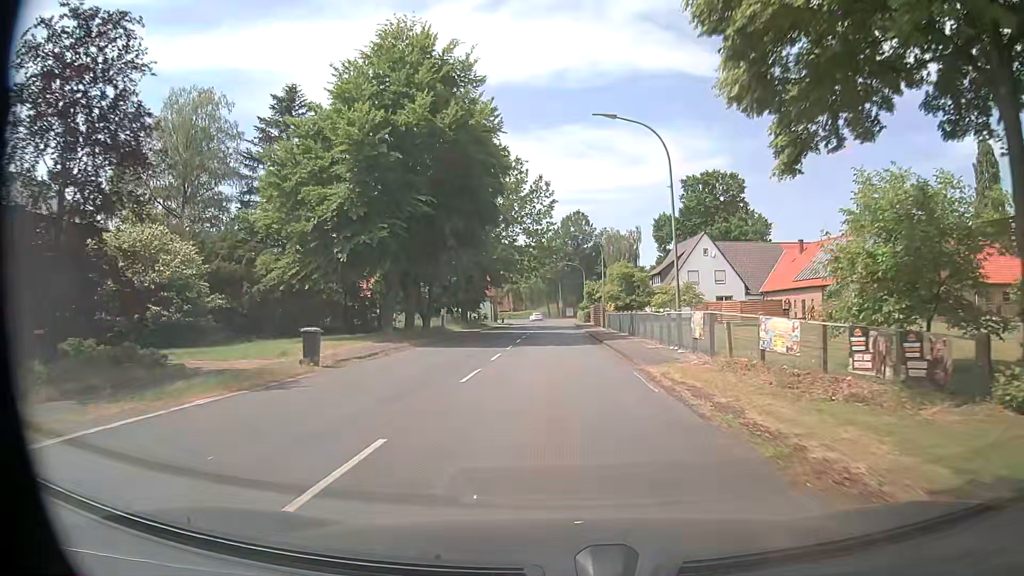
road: secondary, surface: asphalt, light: Day
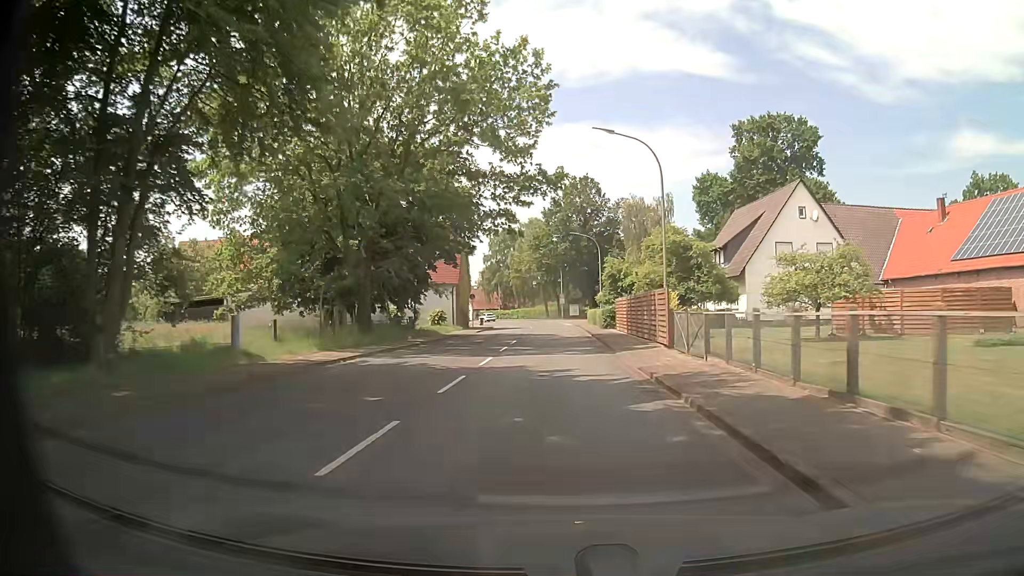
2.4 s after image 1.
(-0.1, +31.7) m; 0°
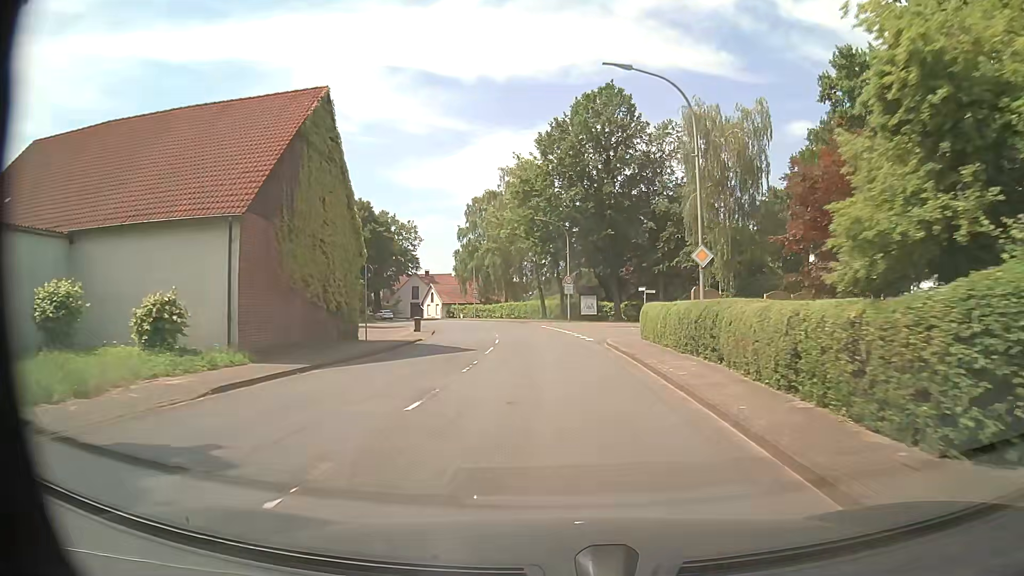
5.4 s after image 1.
(-0.4, +38.1) m; -1°
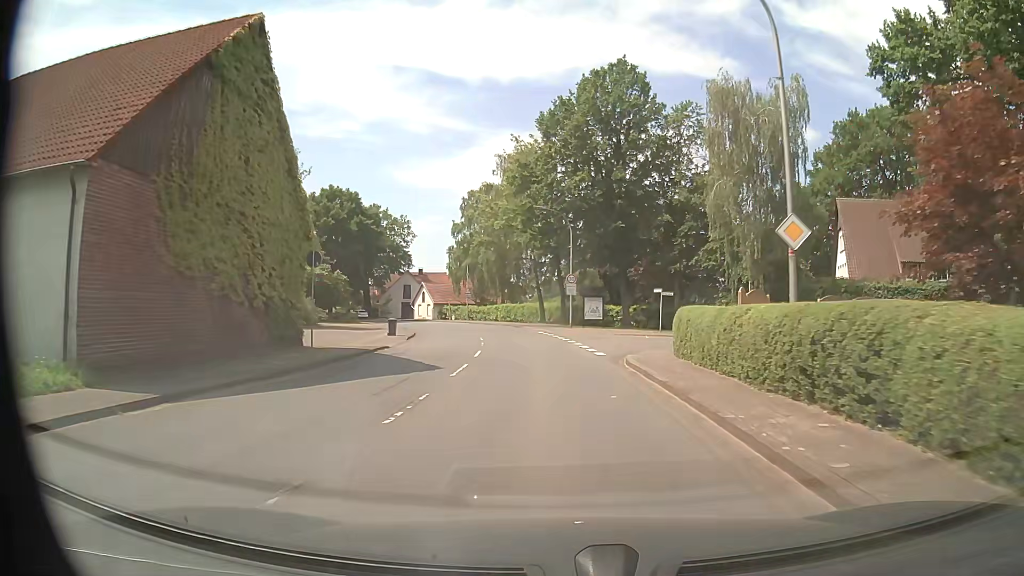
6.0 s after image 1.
(0.0, +6.6) m; 0°
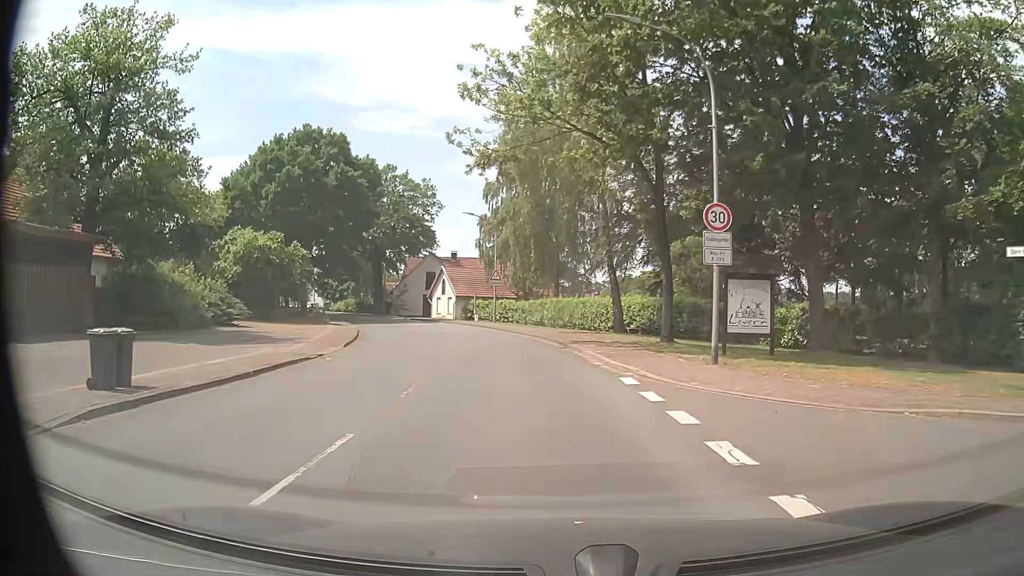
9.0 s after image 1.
(-0.8, +27.4) m; -5°
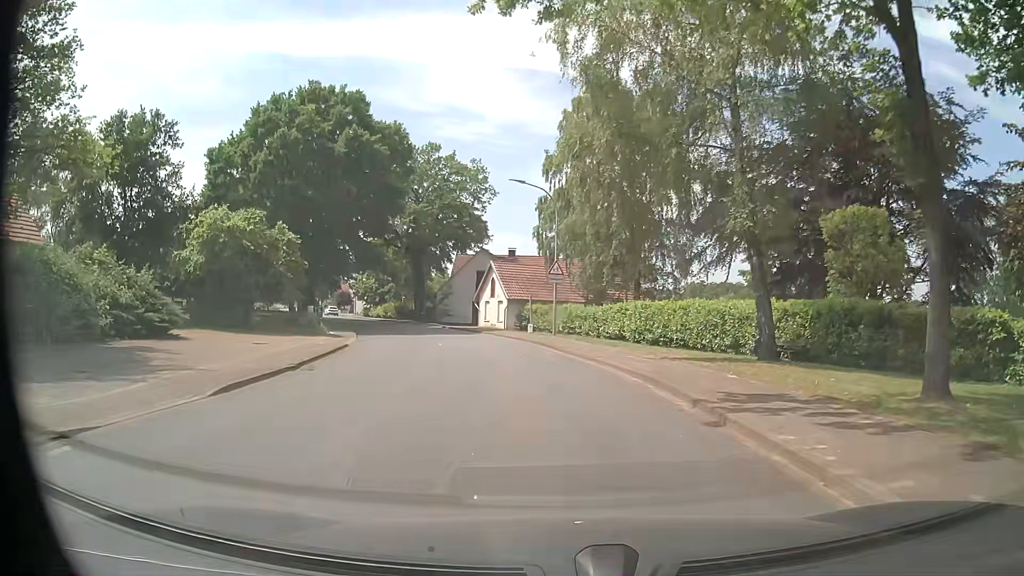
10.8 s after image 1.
(-0.7, +13.8) m; -5°
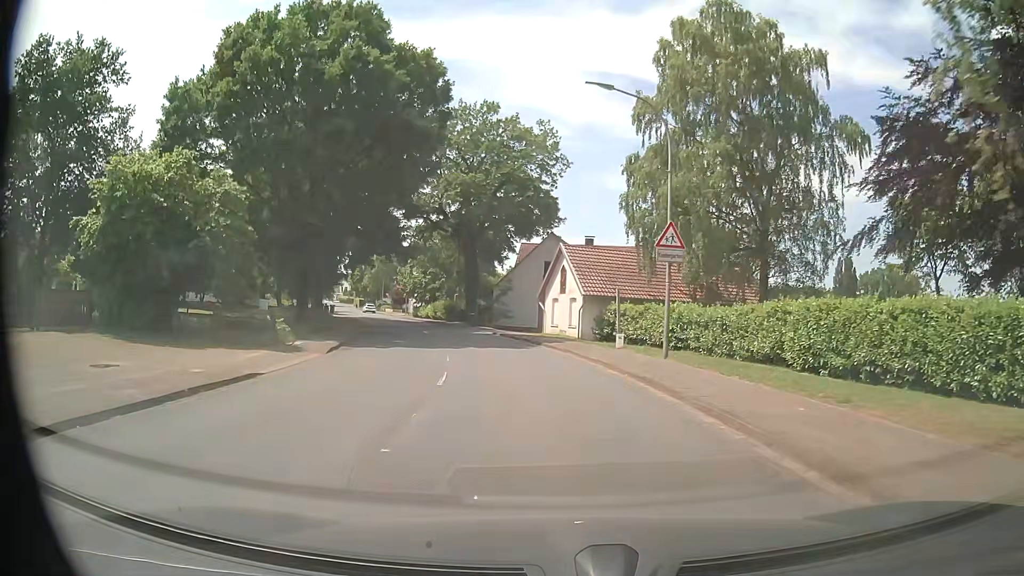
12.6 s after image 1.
(-0.9, +14.4) m; -7°
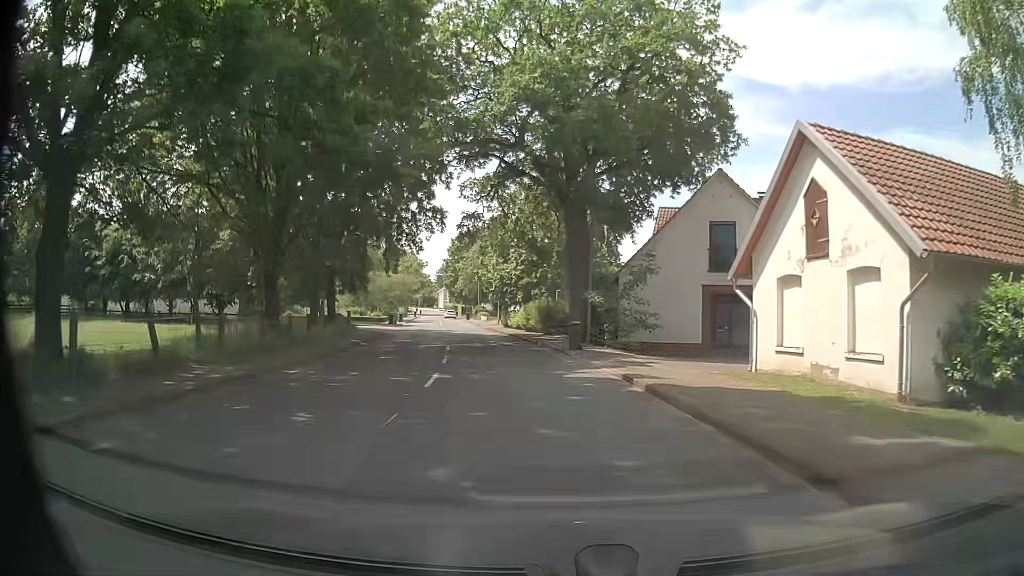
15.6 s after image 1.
(-1.9, +24.5) m; -11°
(0, +10) (-1, +20) (-2, +30) (-4, +40) (-6, +50) (-7, +59) (-9, +69) (-11, +79) (-12, +89) (-14, +99) m
